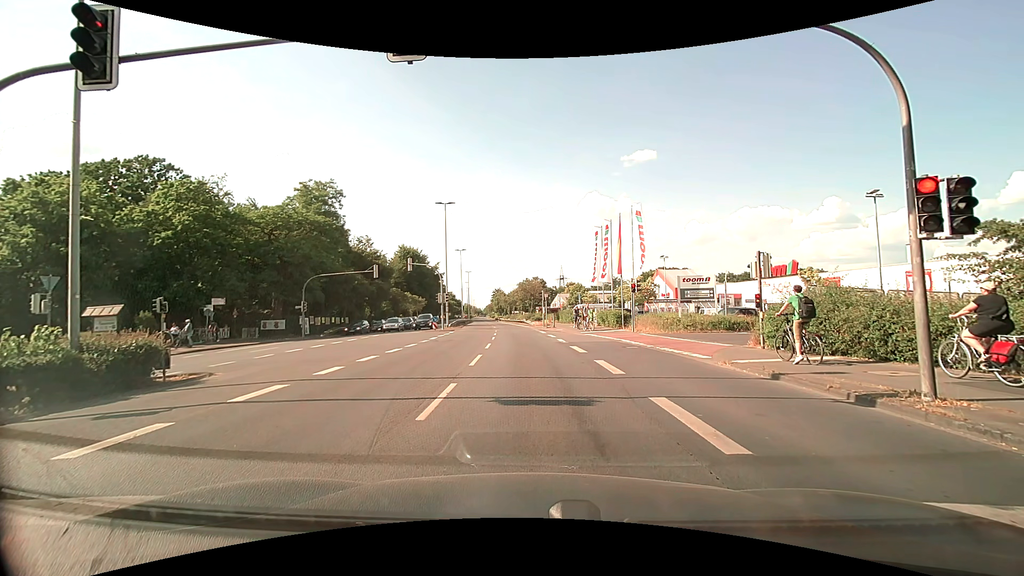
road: primary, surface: asphalt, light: Day
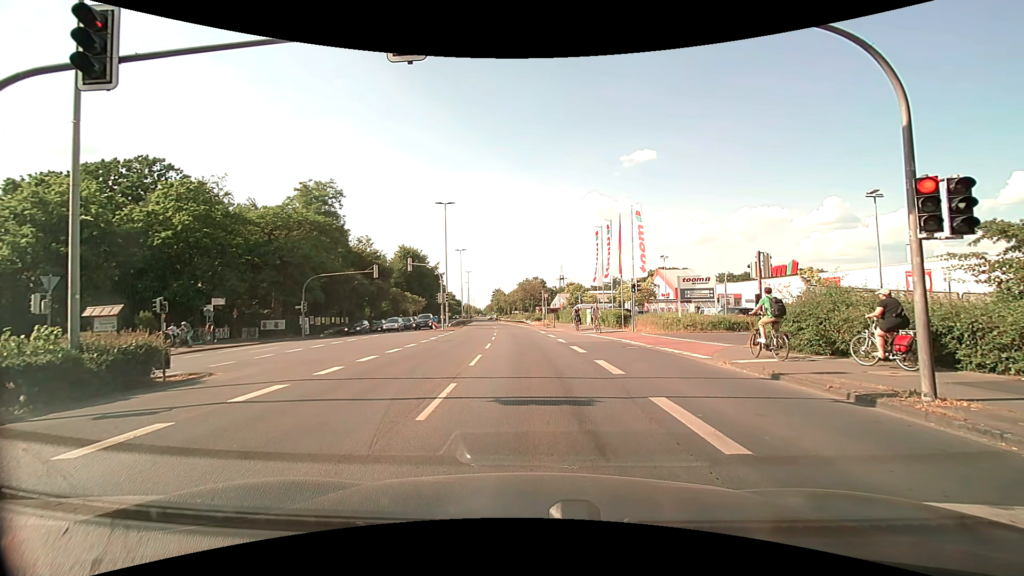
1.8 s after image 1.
(0.0, 0.0) m; 0°
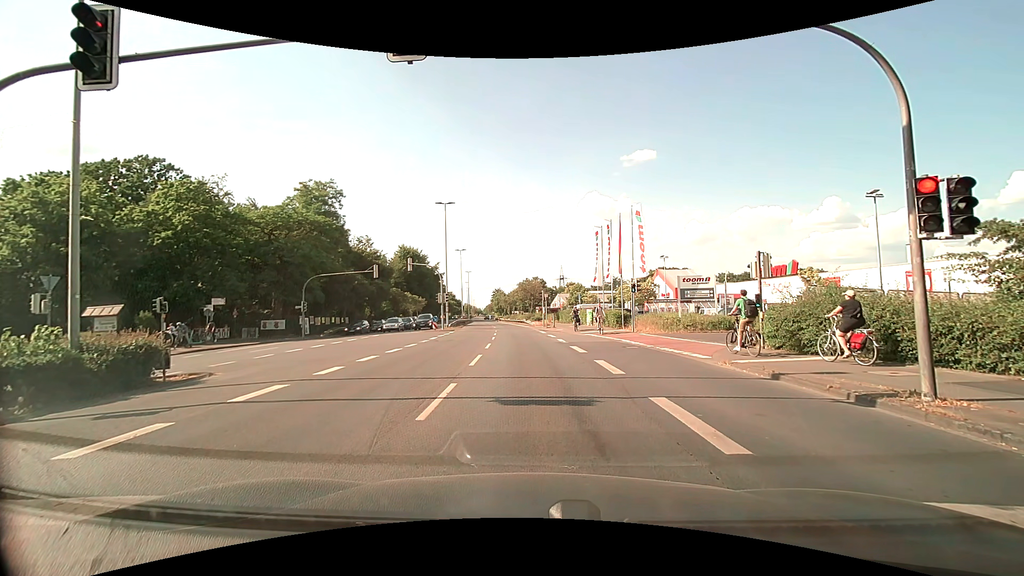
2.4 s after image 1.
(0.0, 0.0) m; 0°
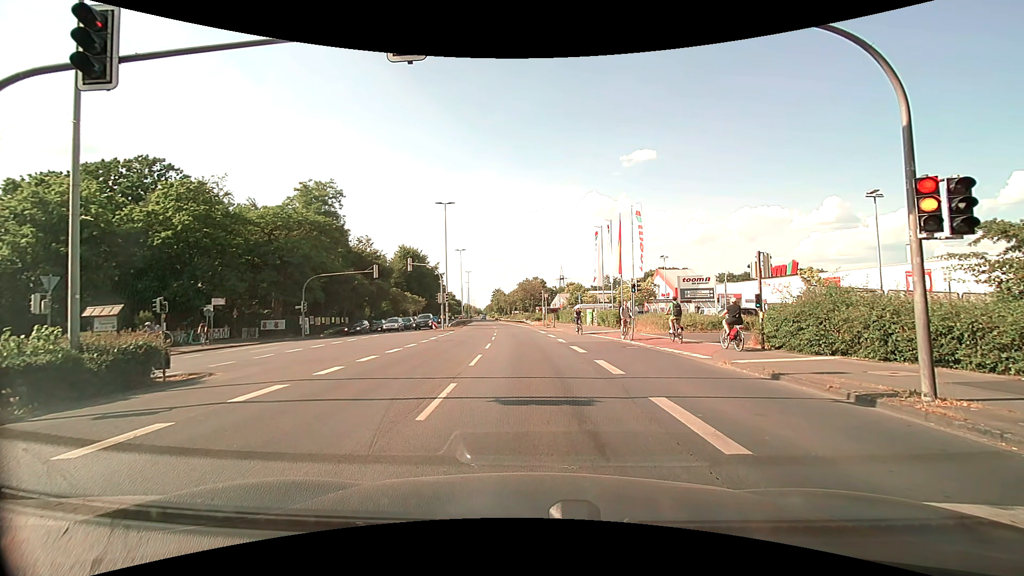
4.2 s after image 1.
(0.0, 0.0) m; 0°
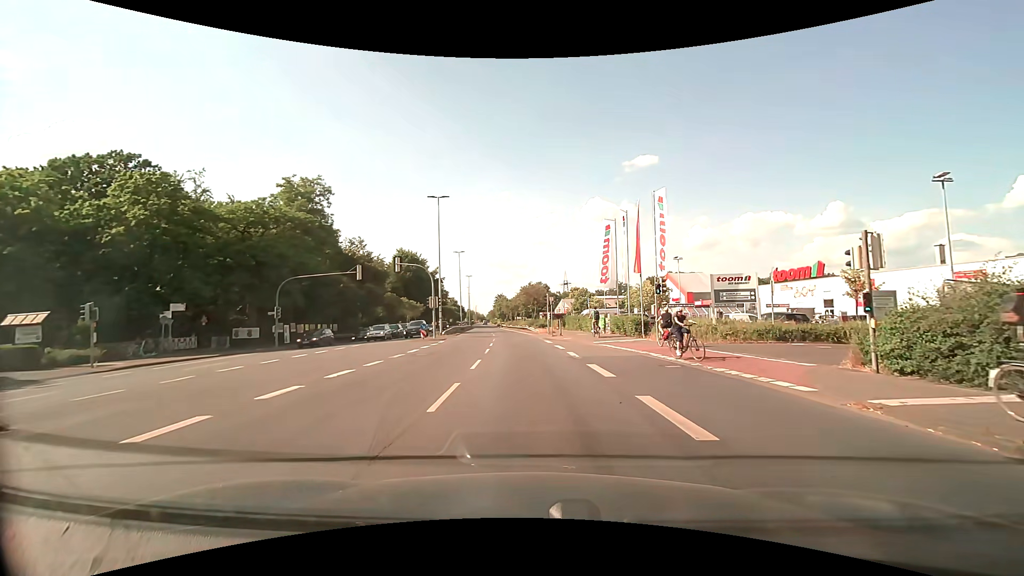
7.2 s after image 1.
(-0.1, +5.6) m; -1°
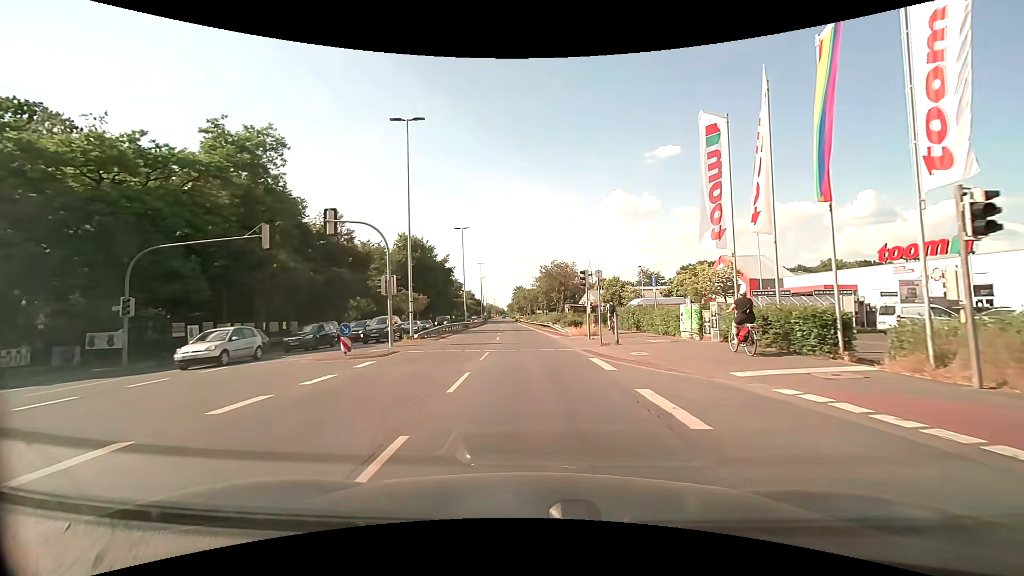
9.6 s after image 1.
(-0.1, +17.4) m; -2°
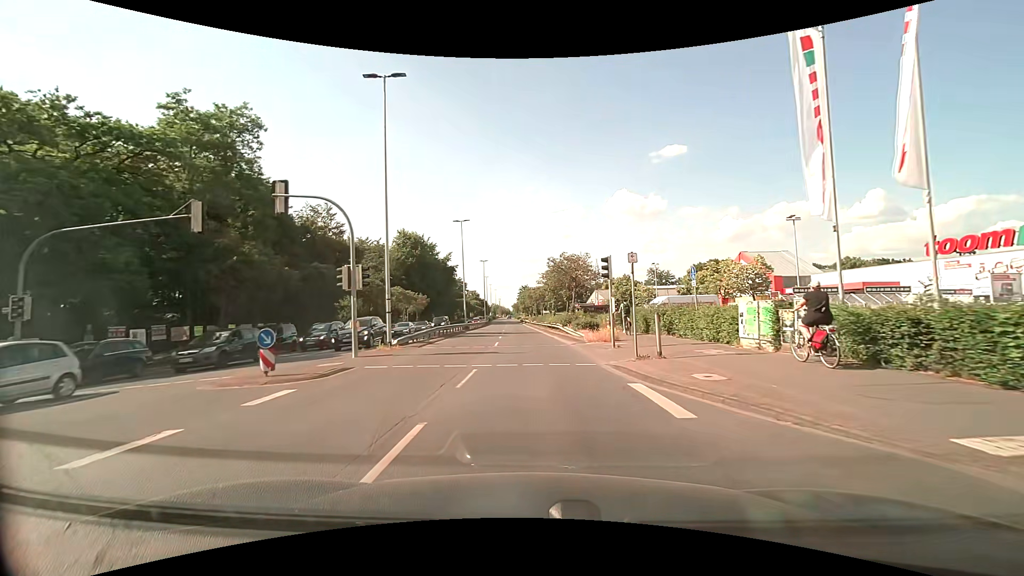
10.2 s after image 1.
(0.0, +5.4) m; -1°
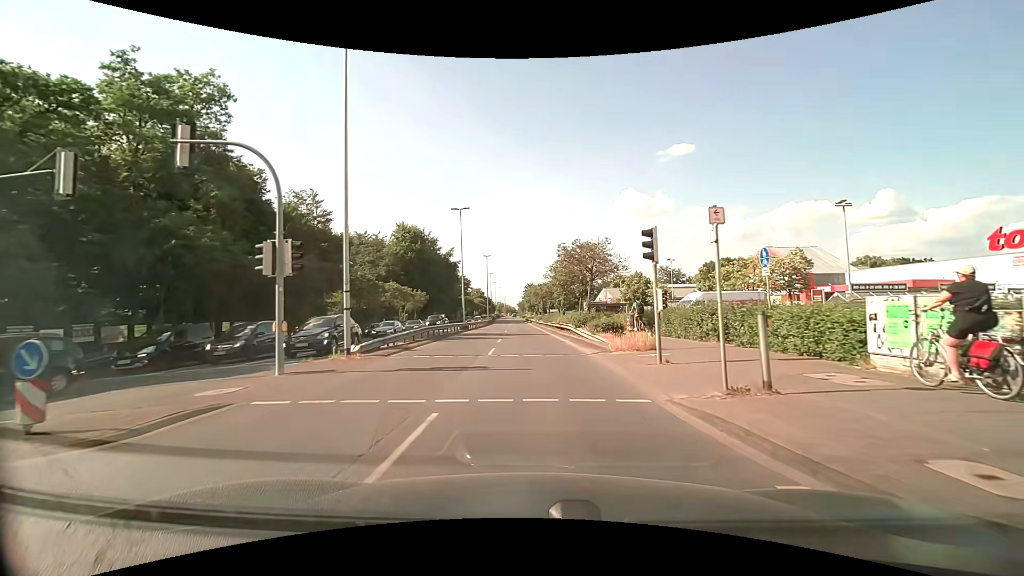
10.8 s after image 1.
(0.0, +5.7) m; 0°
(0, +10) (0, +20) (-1, +30) (-1, +40) (-1, +50) (-2, +60) (-2, +70) (-3, +80) (-3, +90) (-4, +100) m
